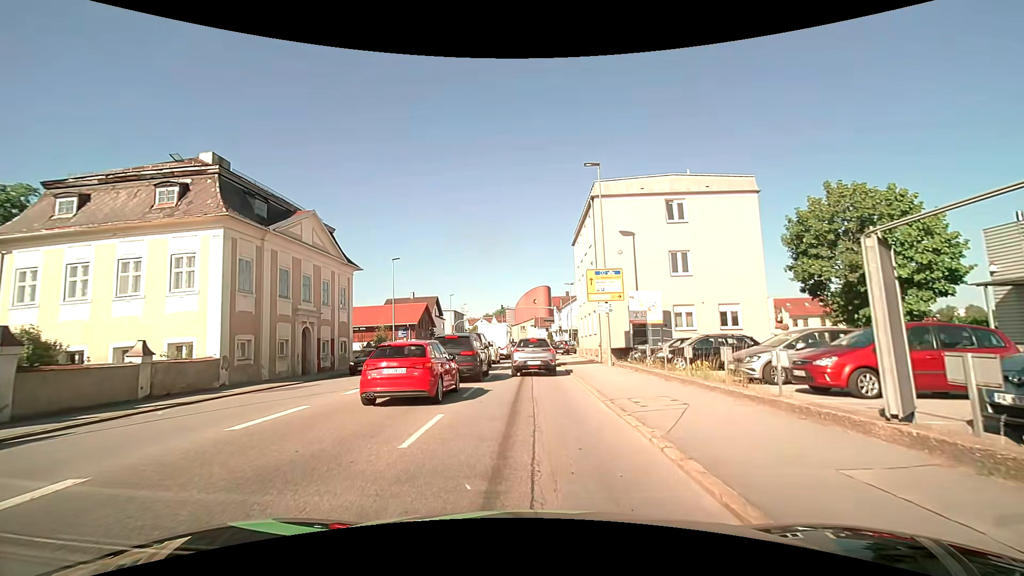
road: tertiary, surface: asphalt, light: Day
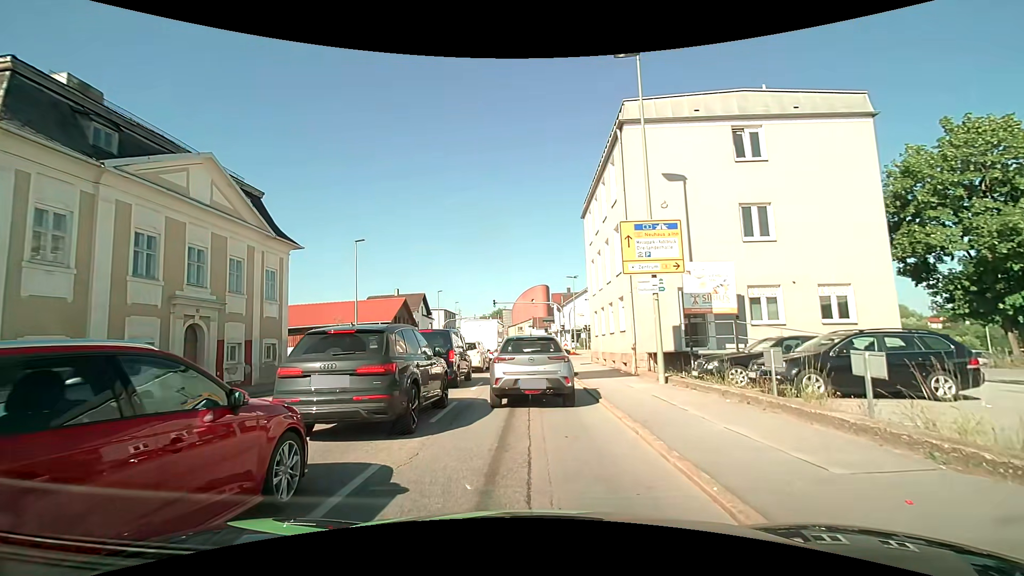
(0.0, +9.7) m; 0°
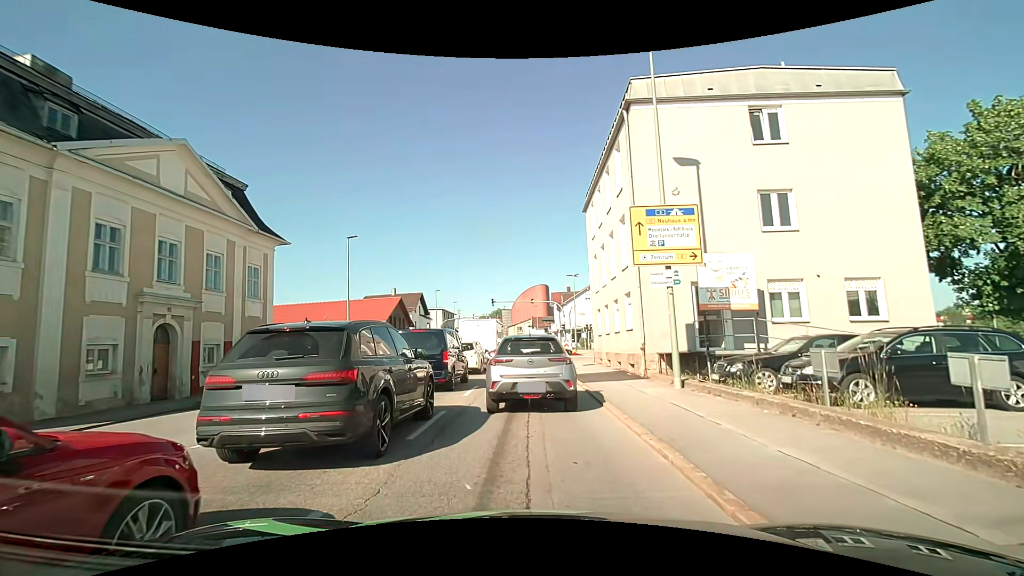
(0.0, +1.6) m; 0°
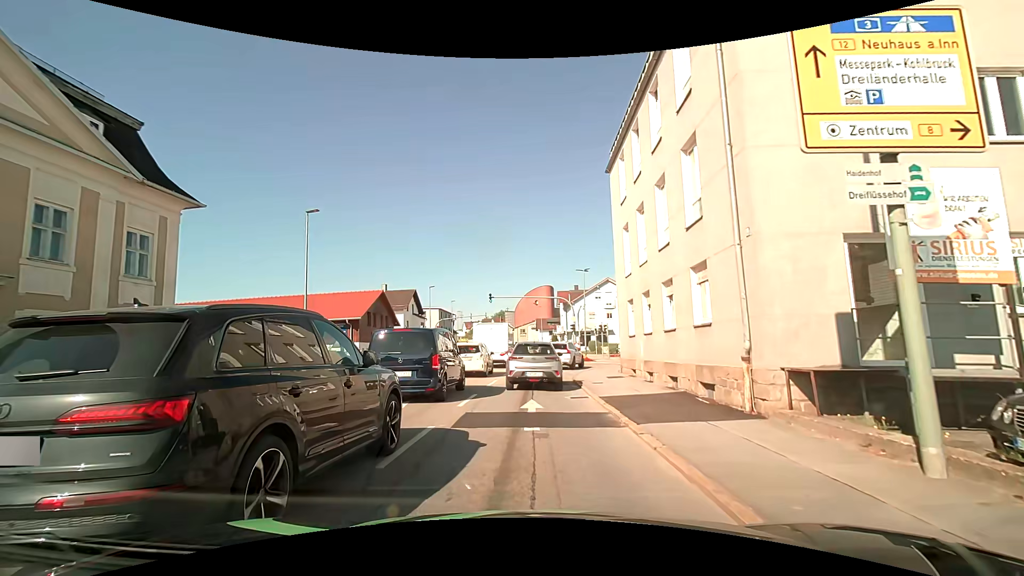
(0.0, +7.9) m; 0°
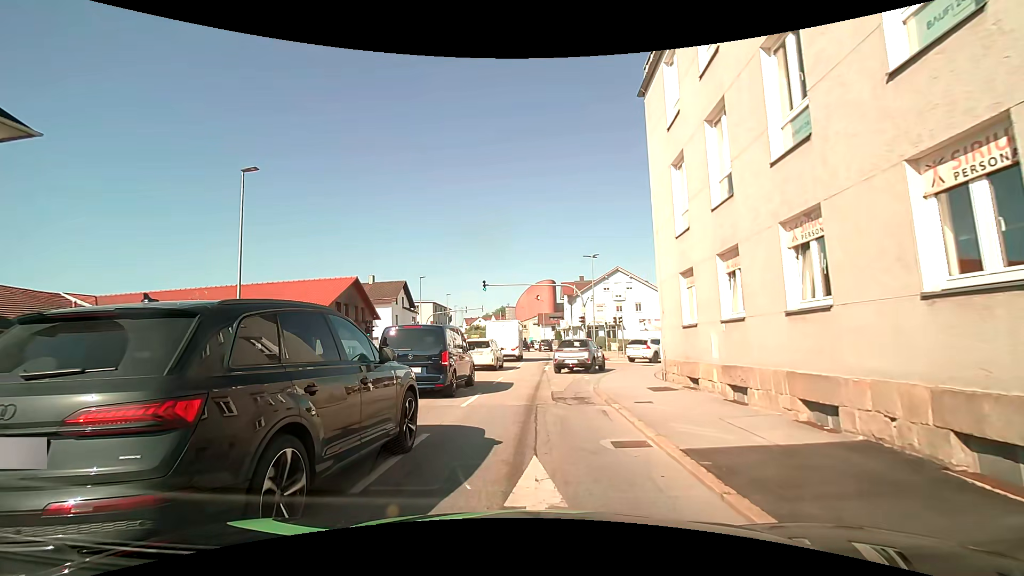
(-0.1, +7.1) m; -1°
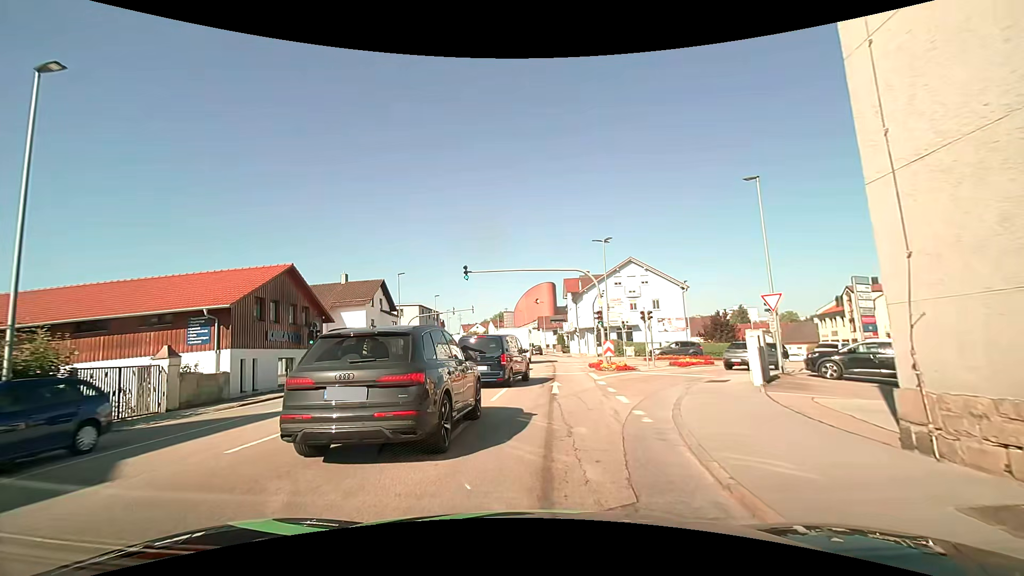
(0.0, +10.0) m; -1°
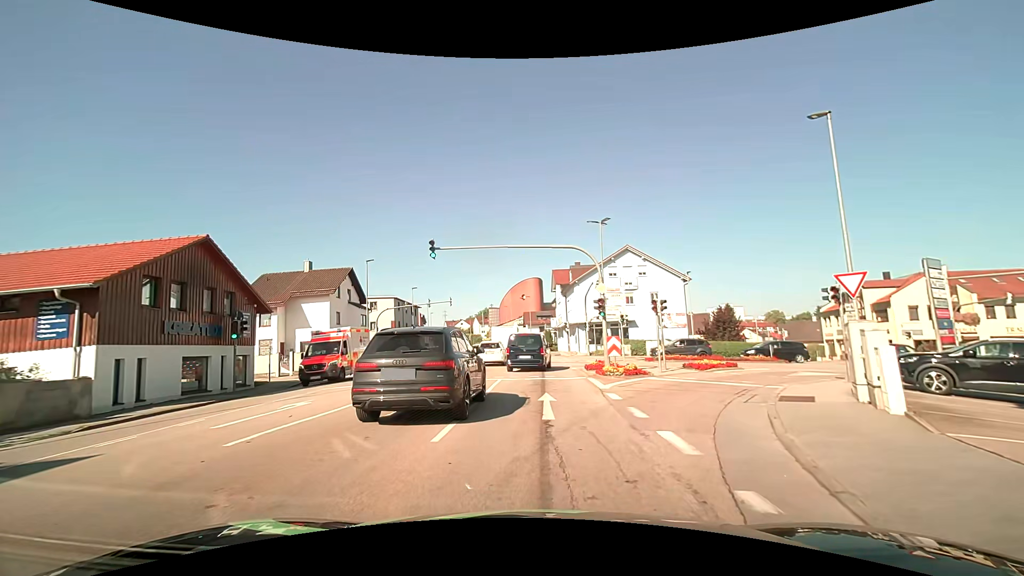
(+0.2, +6.1) m; +3°
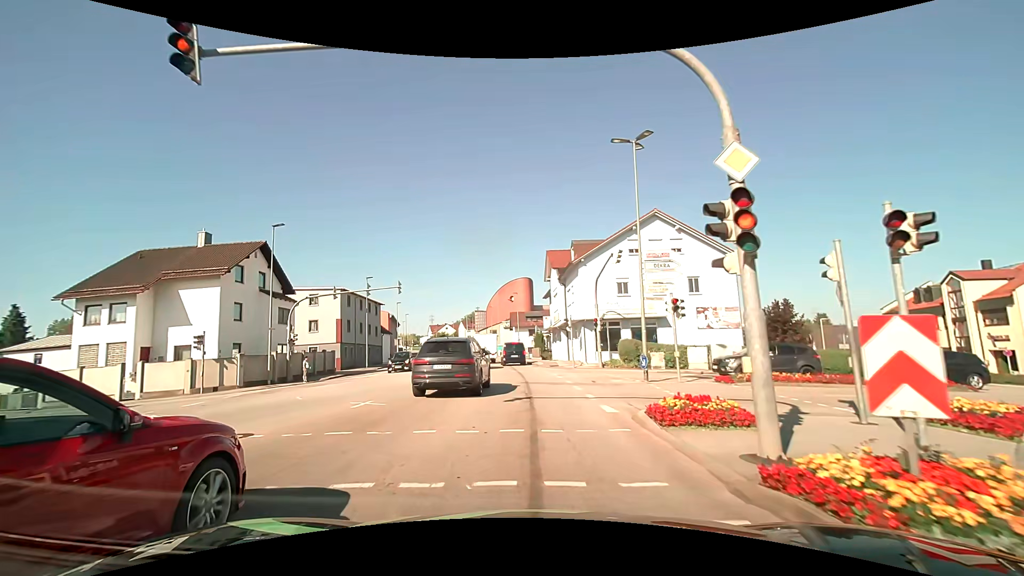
(+0.4, +16.1) m; +2°
(0, +10) (0, +20) (-1, +30) (-1, +40) (-2, +50) (-4, +60) (-5, +70) (-6, +80) (-8, +89) (-10, +99) m
